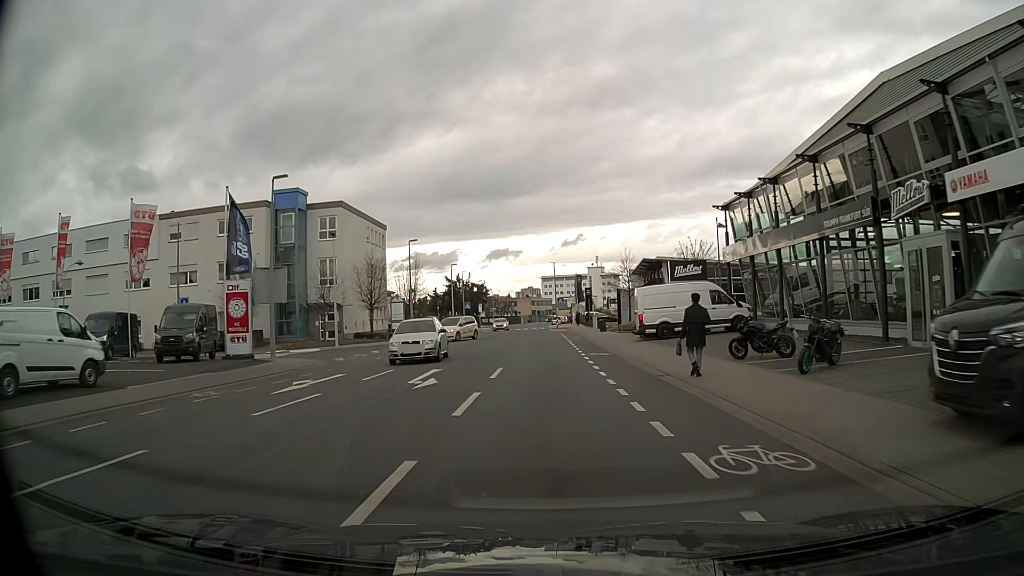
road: tertiary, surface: asphalt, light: Day
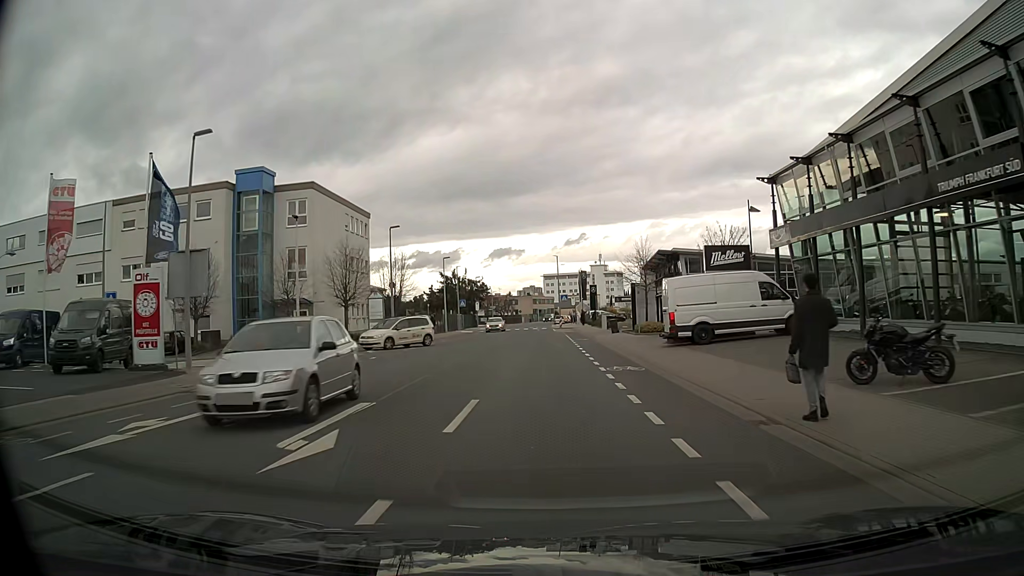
(0.0, +7.4) m; 0°
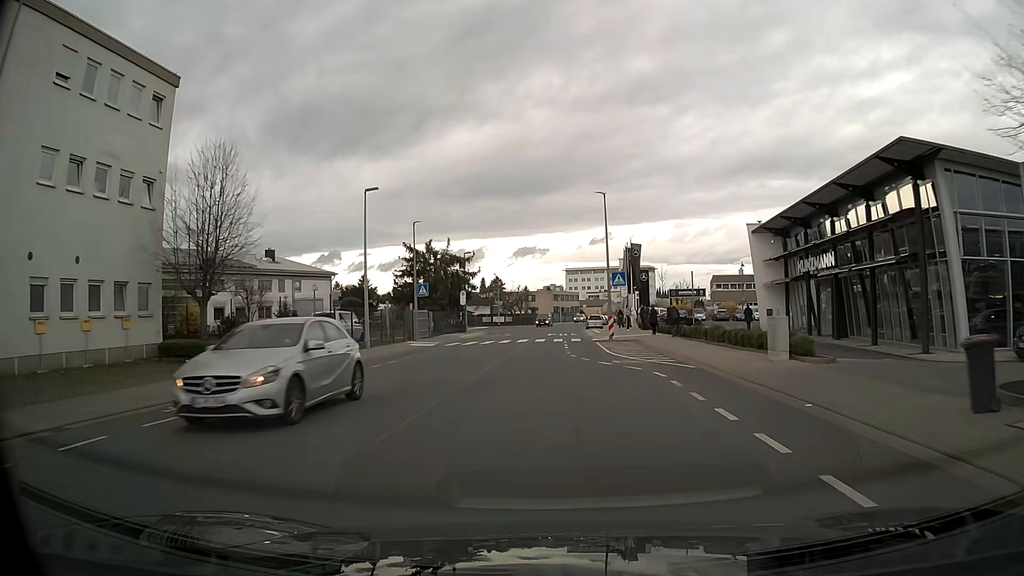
(-0.6, +37.3) m; -2°
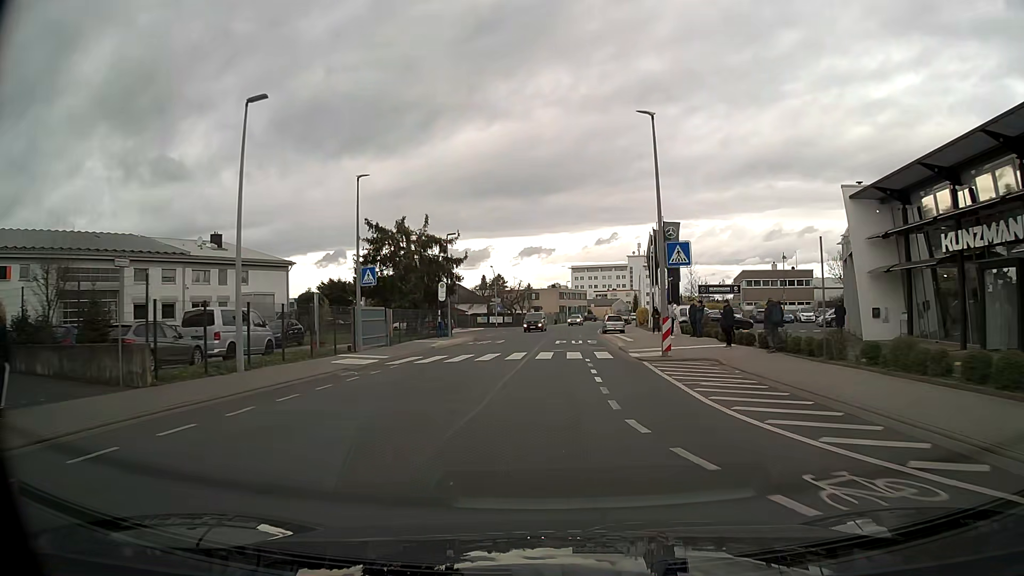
(+0.1, +14.6) m; 0°
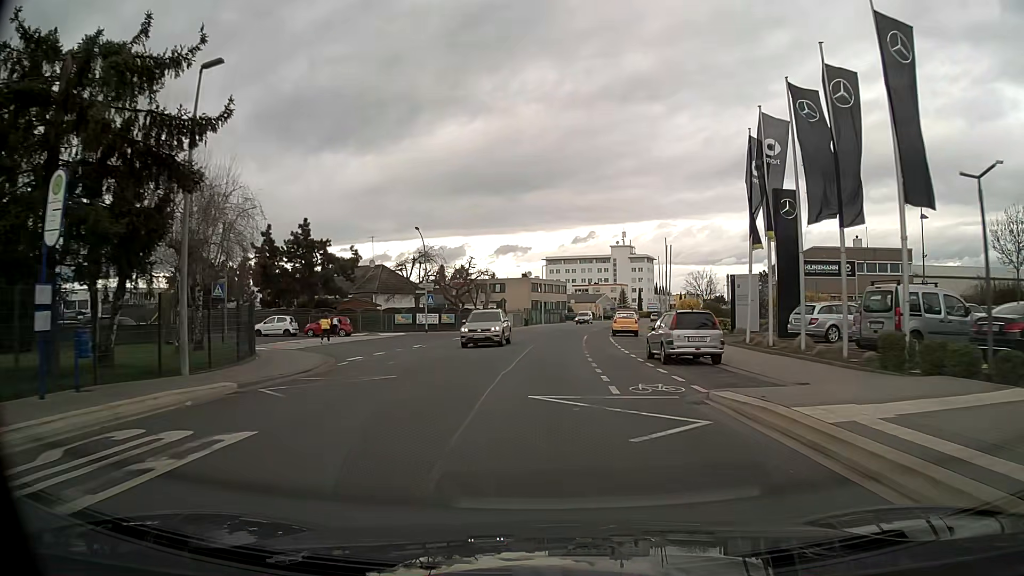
(+0.9, +35.1) m; +2°
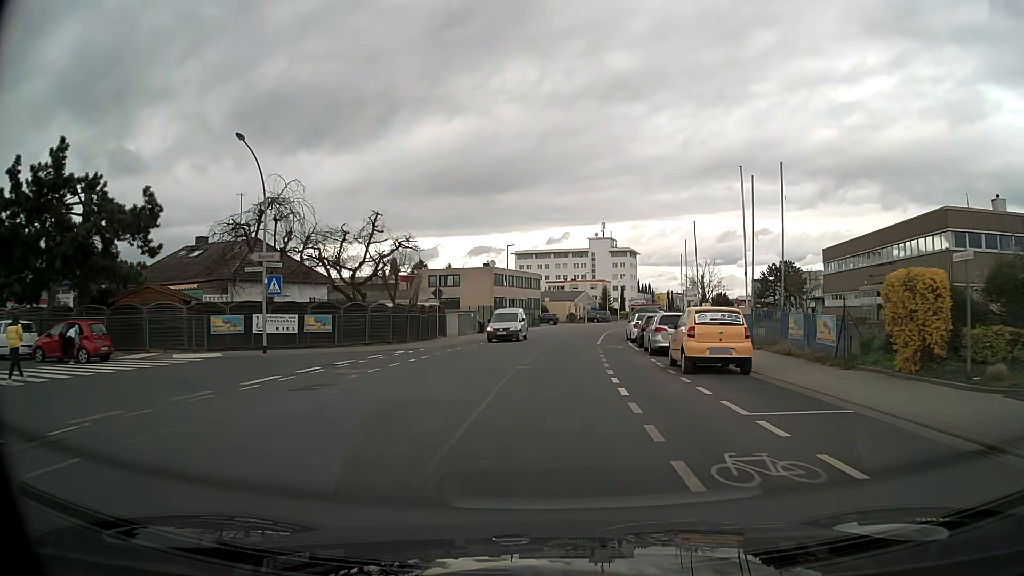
(+0.5, +27.1) m; +2°
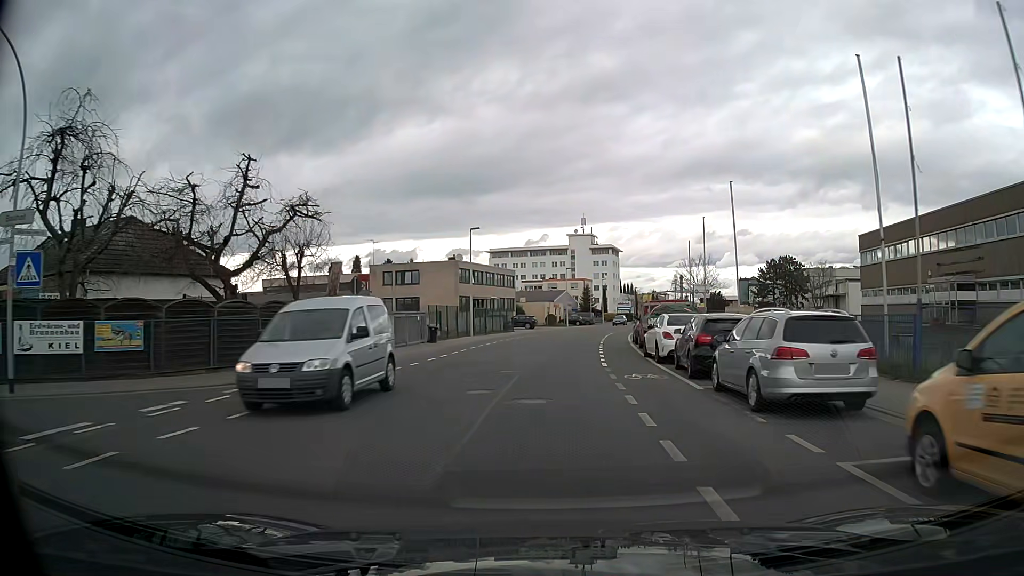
(+0.2, +13.3) m; +2°
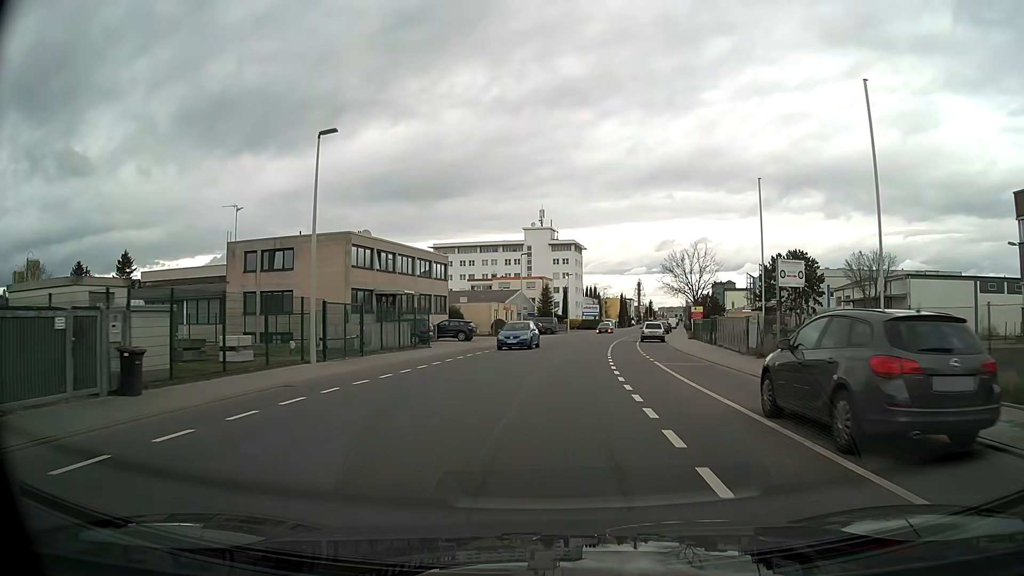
(+0.8, +26.4) m; +3°
(0, +10) (+1, +20) (+2, +30) (+3, +40) (+4, +50) (+6, +60) (+8, +69) (+10, +79) (+12, +89) (+14, +99) m
